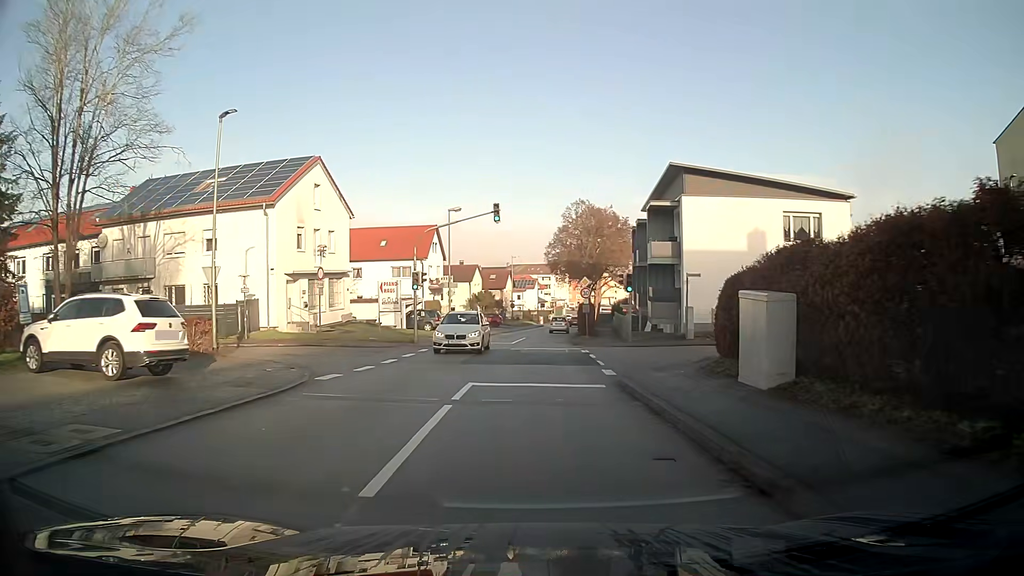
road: unclassified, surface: asphalt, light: Day
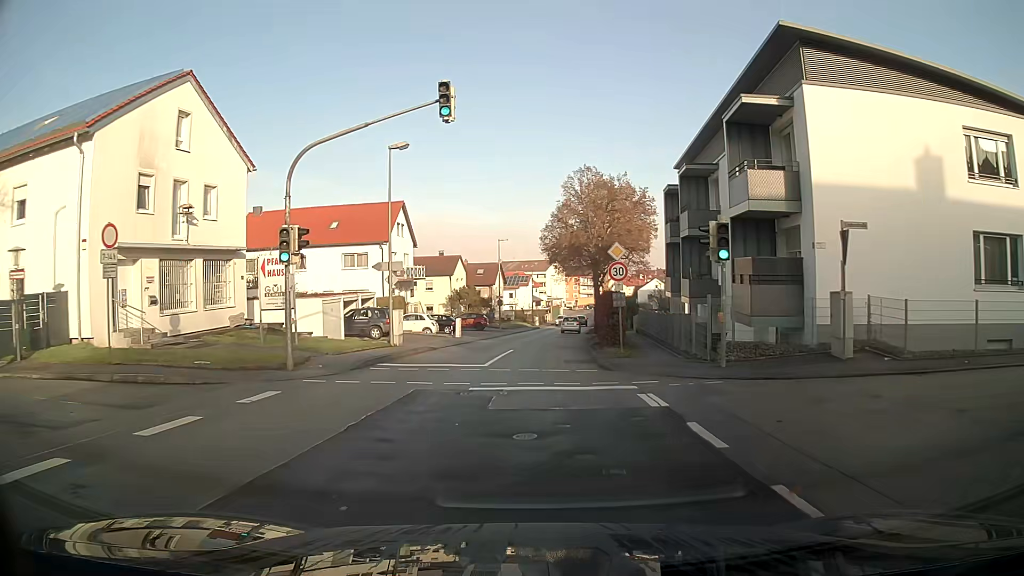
(+0.1, +15.9) m; 0°
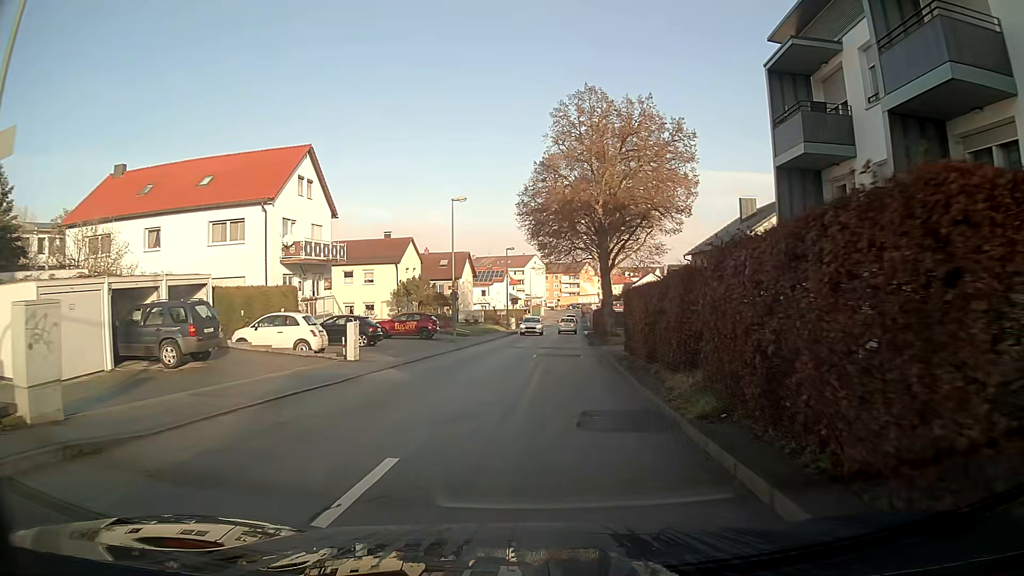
(+0.4, +20.3) m; +3°
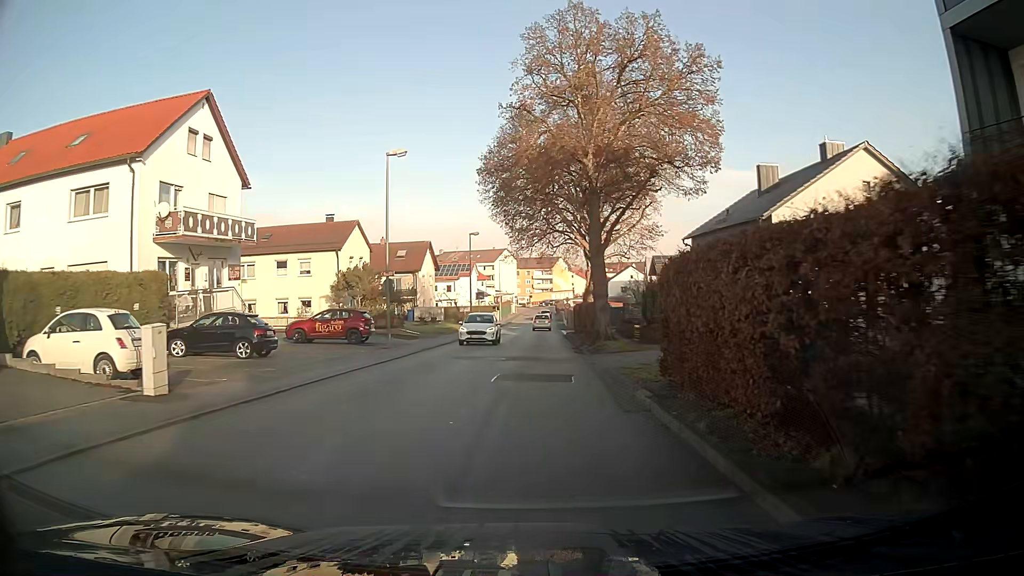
(+0.2, +10.0) m; +2°
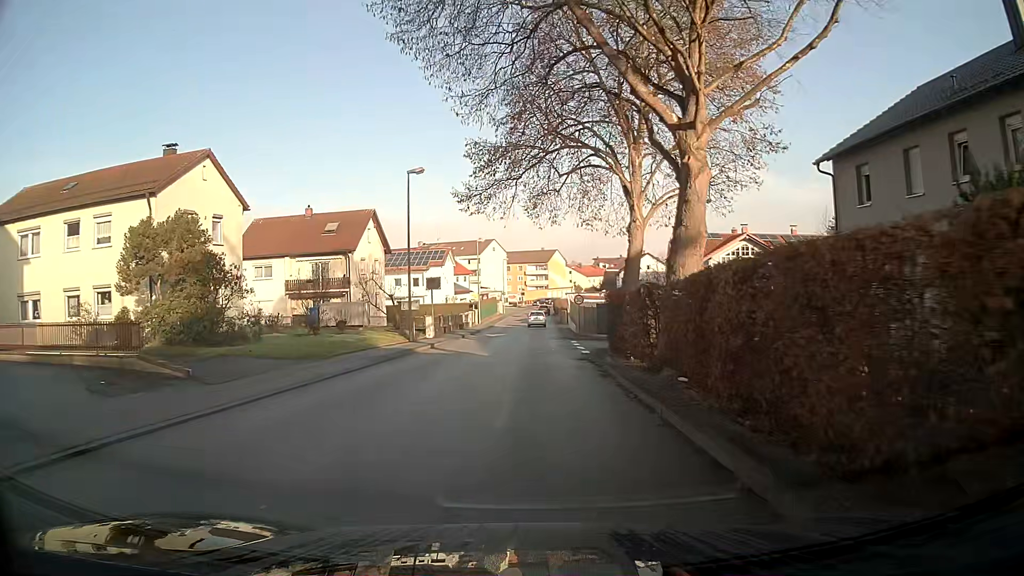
(+0.2, +24.9) m; 0°
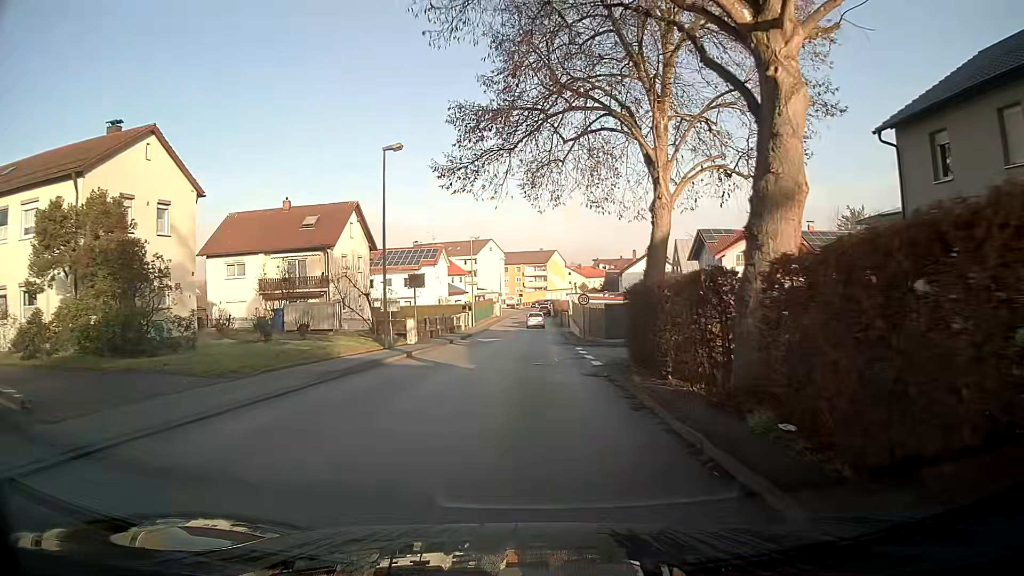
(0.0, +5.0) m; 0°
(0, +10) (0, +20) (0, +30) (0, +40) (0, +50) (0, +60) (0, +70) (0, +80) (+1, +90) (+1, +100) m
